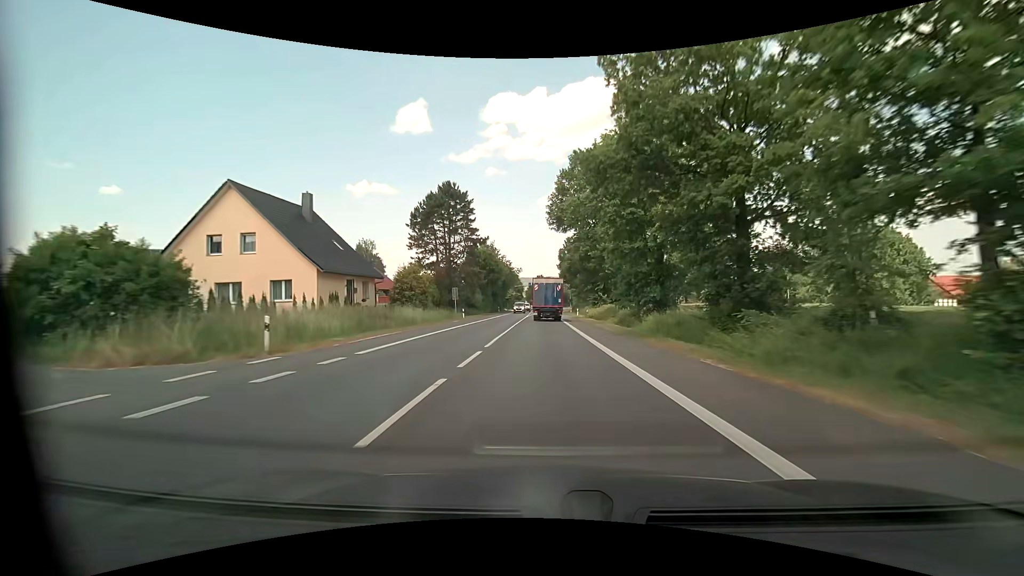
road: primary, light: Day
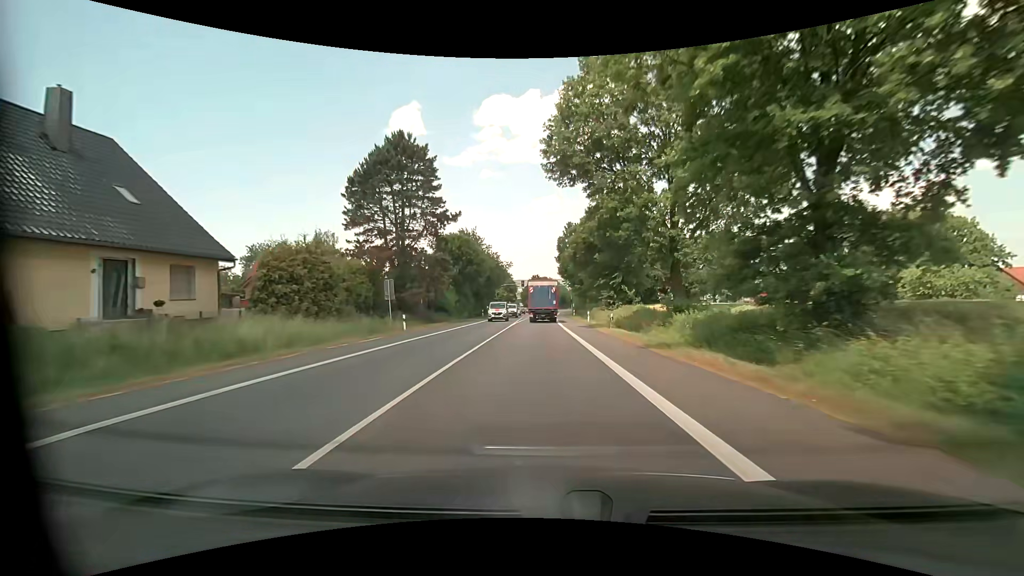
(+0.1, +21.3) m; +1°
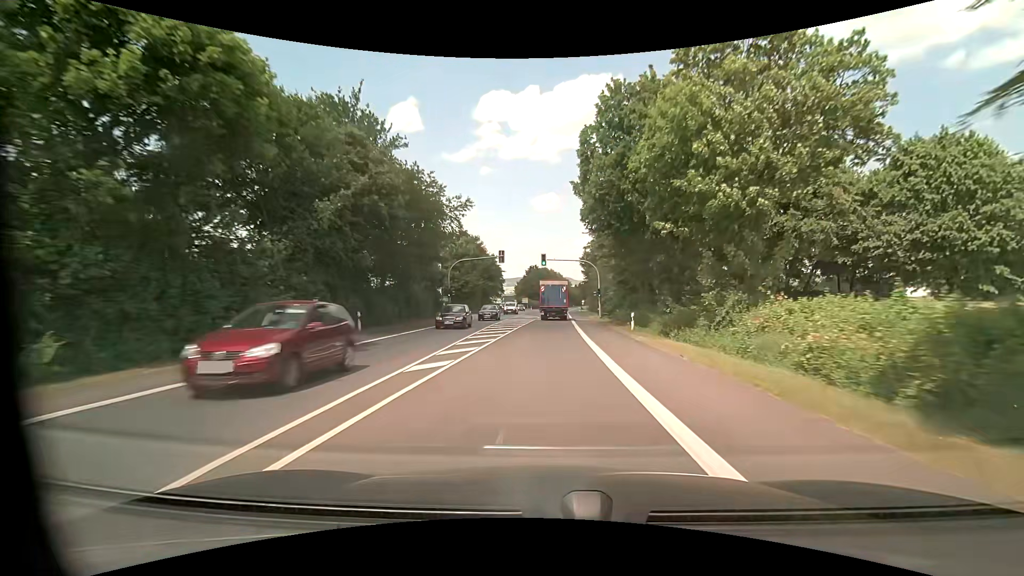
(-0.3, +53.8) m; 0°
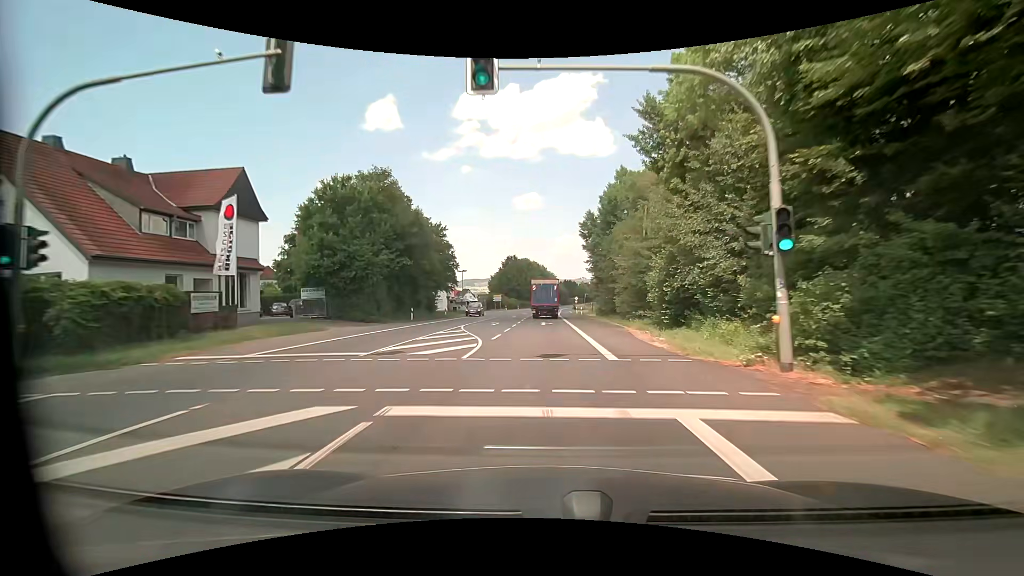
(+0.9, +43.4) m; +1°
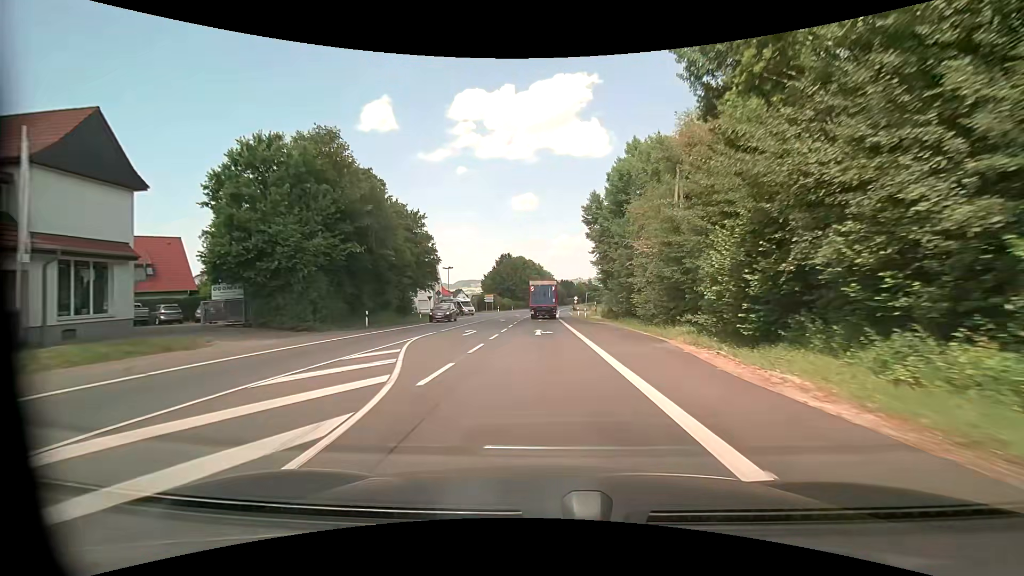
(+0.2, +10.7) m; +1°
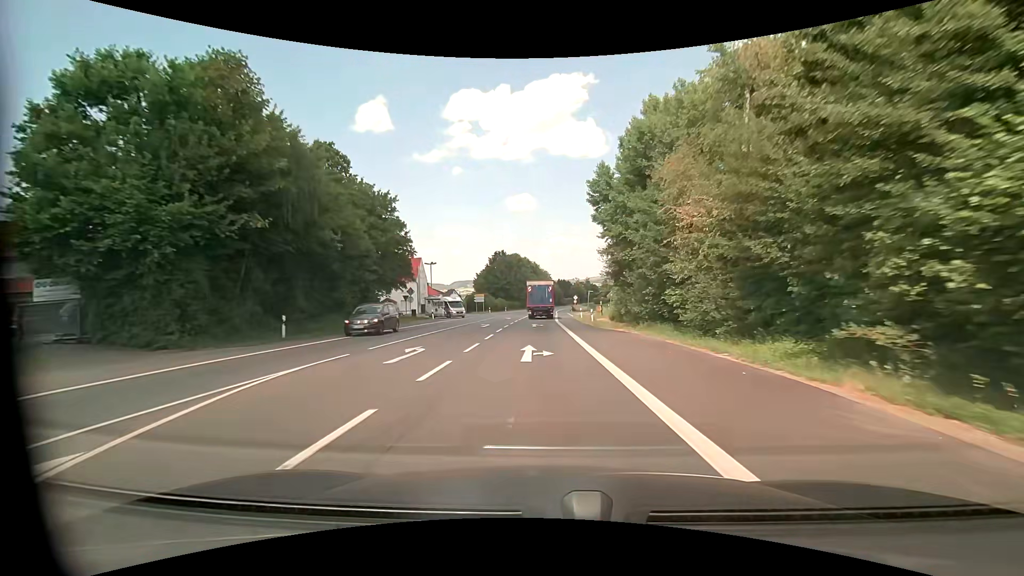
(0.0, +10.6) m; 0°
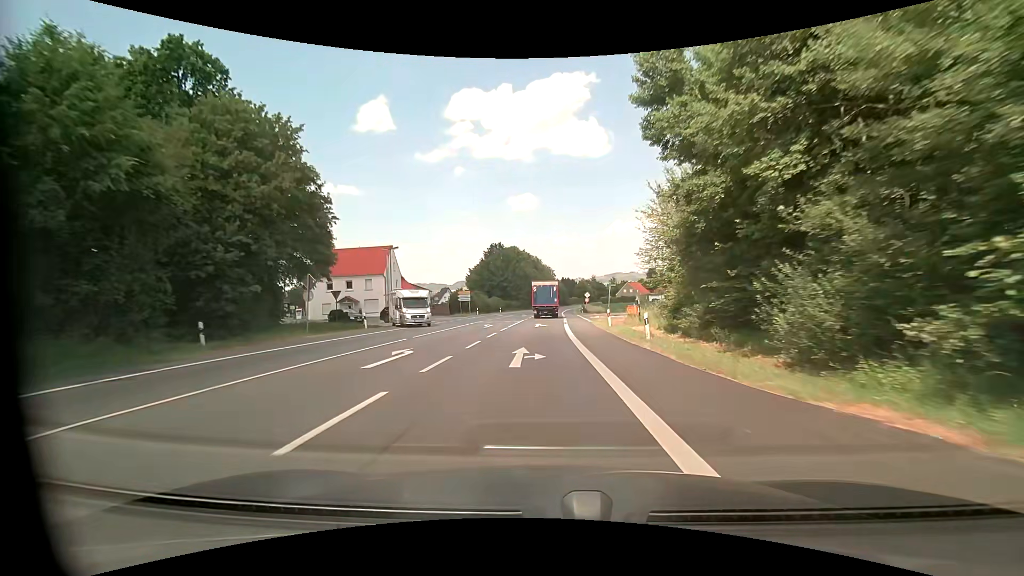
(+0.1, +21.0) m; 0°
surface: asphalt
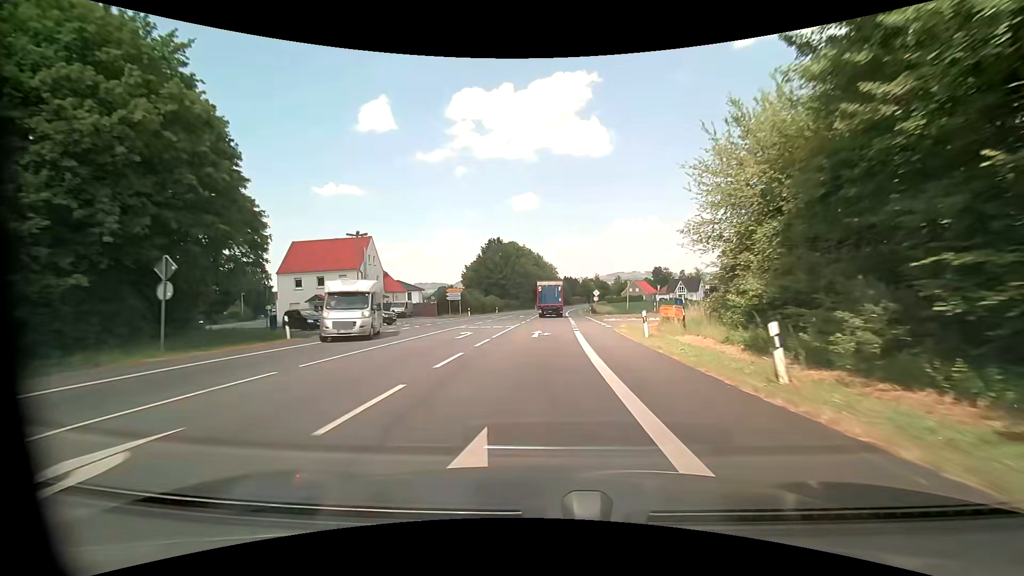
(-0.1, +10.4) m; 0°
